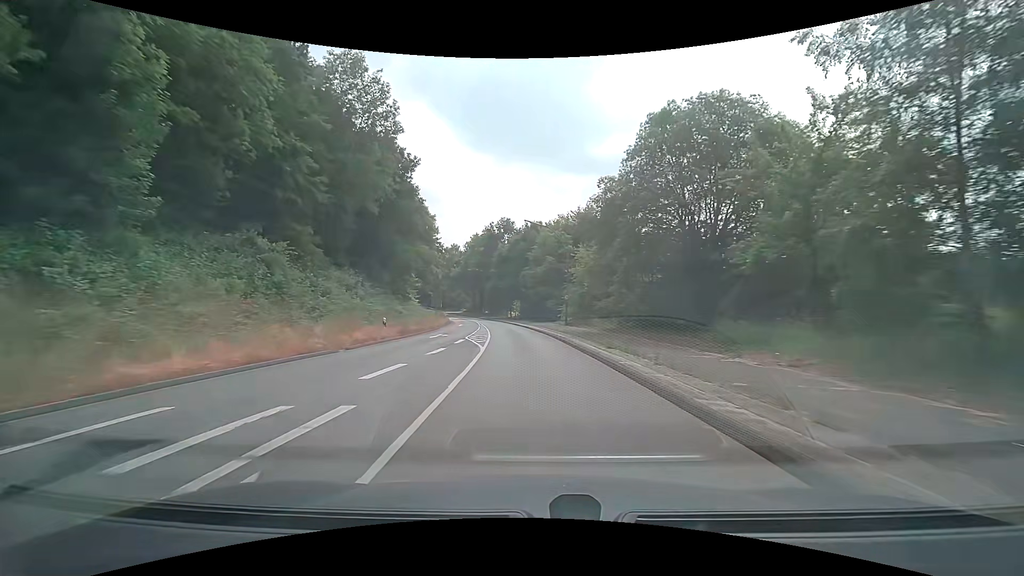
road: secondary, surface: asphalt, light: Day
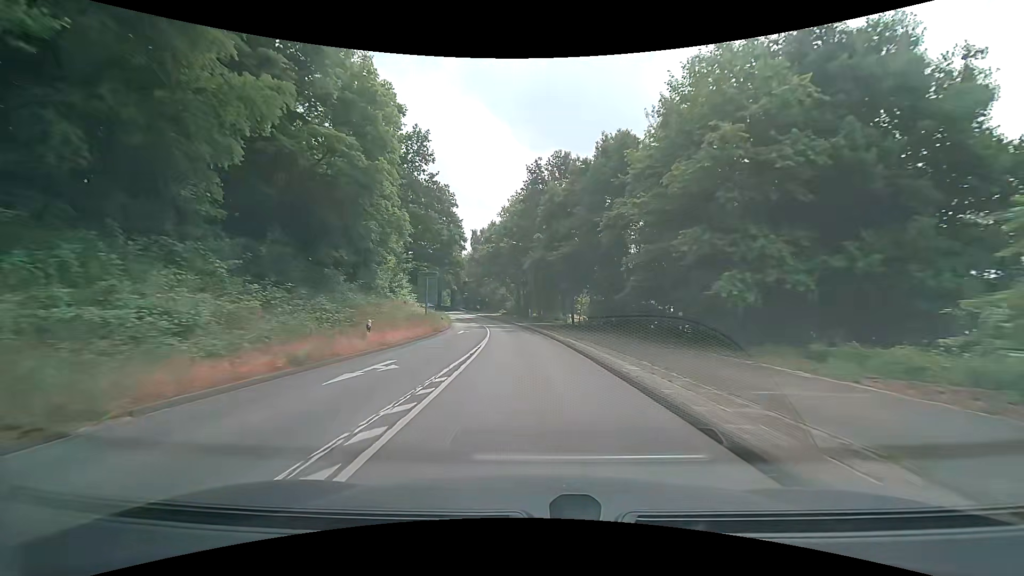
(-2.4, +43.4) m; -6°
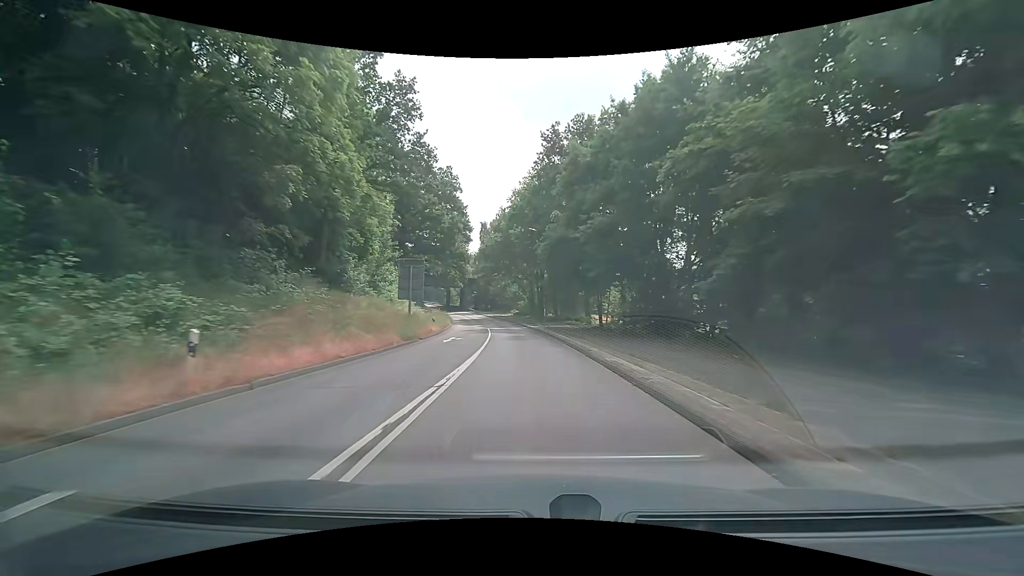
(-0.2, +10.8) m; -2°
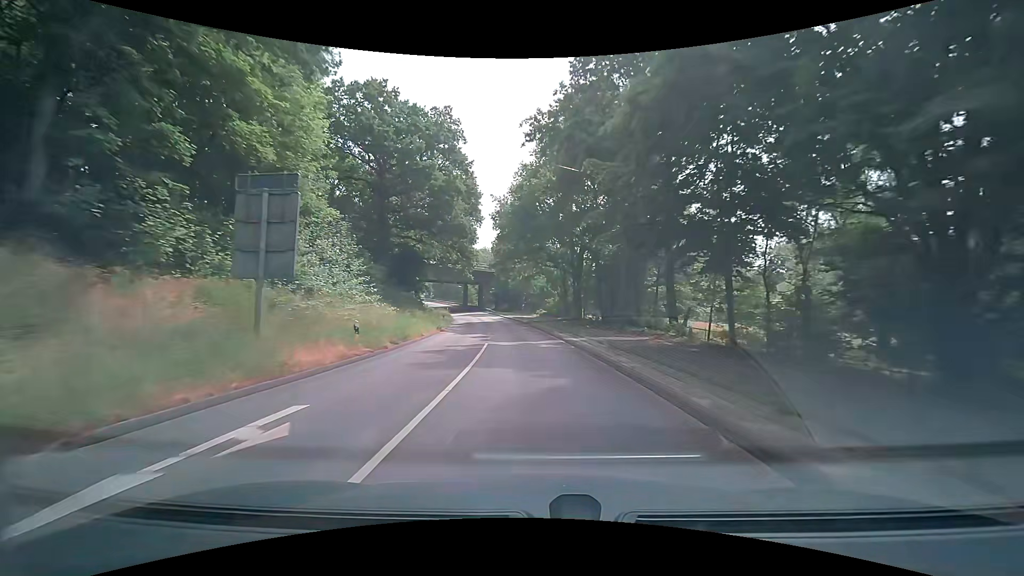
(-0.6, +21.6) m; -3°
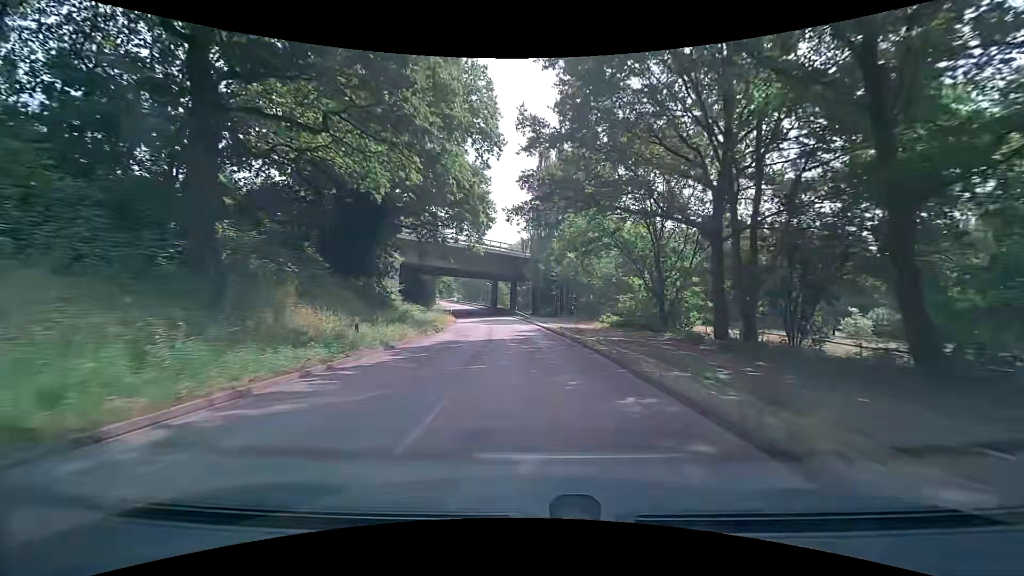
(-1.5, +32.3) m; -5°
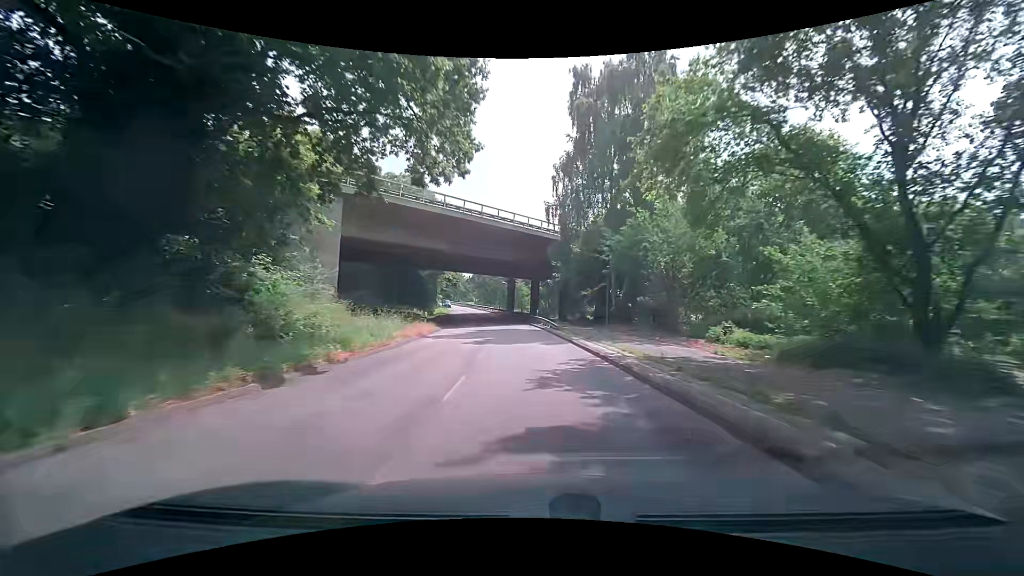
(-0.5, +21.3) m; -3°
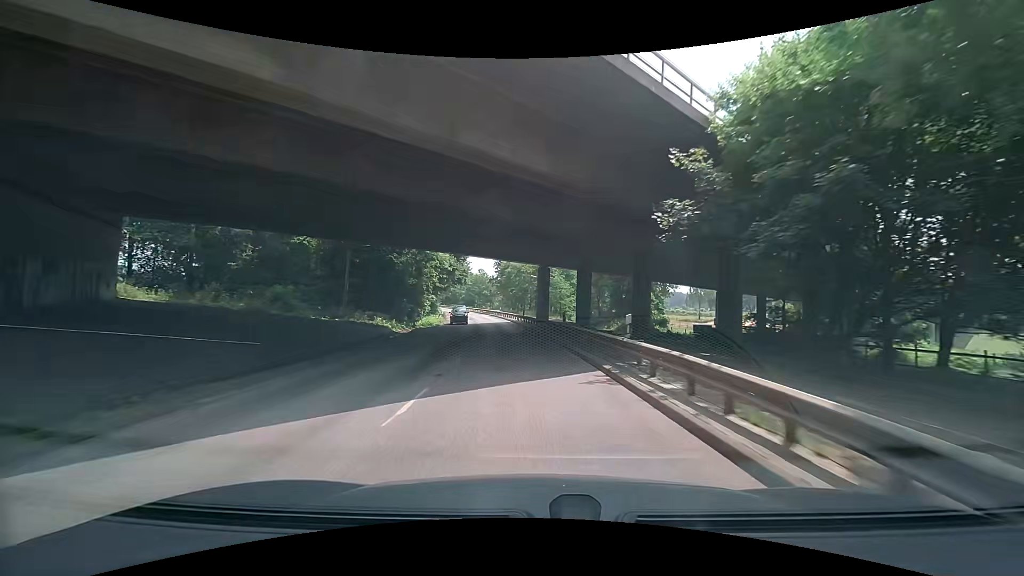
(-0.7, +31.7) m; -4°
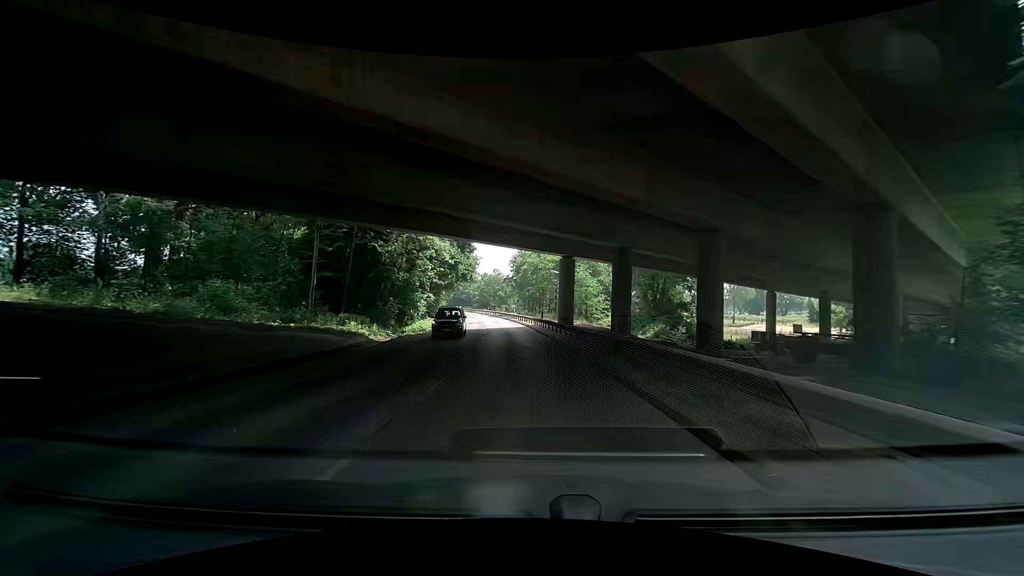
(-0.1, +10.5) m; -2°
(0, +10) (0, +20) (0, +30) (-1, +40) (-1, +50) (-3, +60) (-4, +70) (-6, +80) (-8, +89) (-10, +99) m
